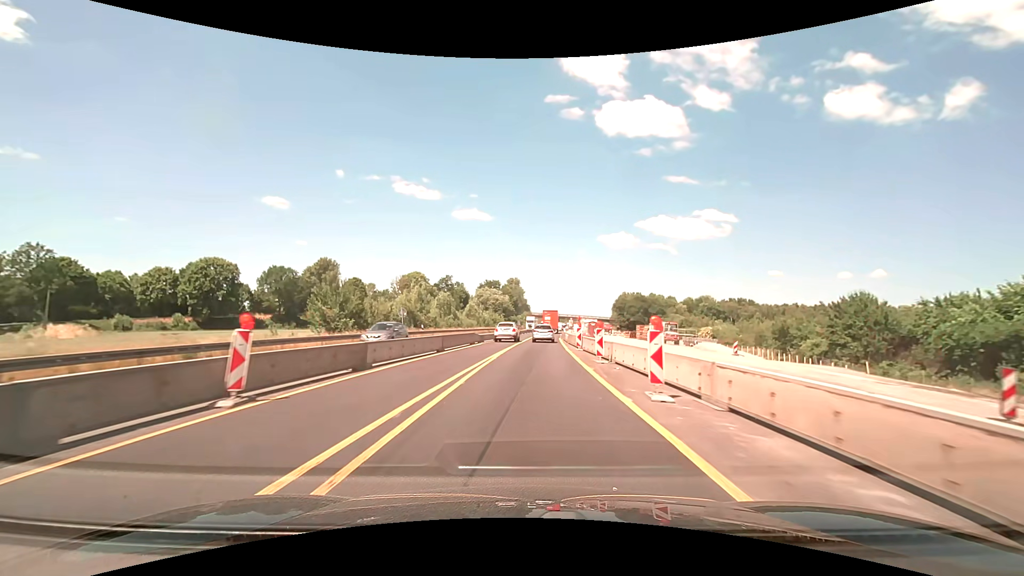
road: motorway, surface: asphalt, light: Day
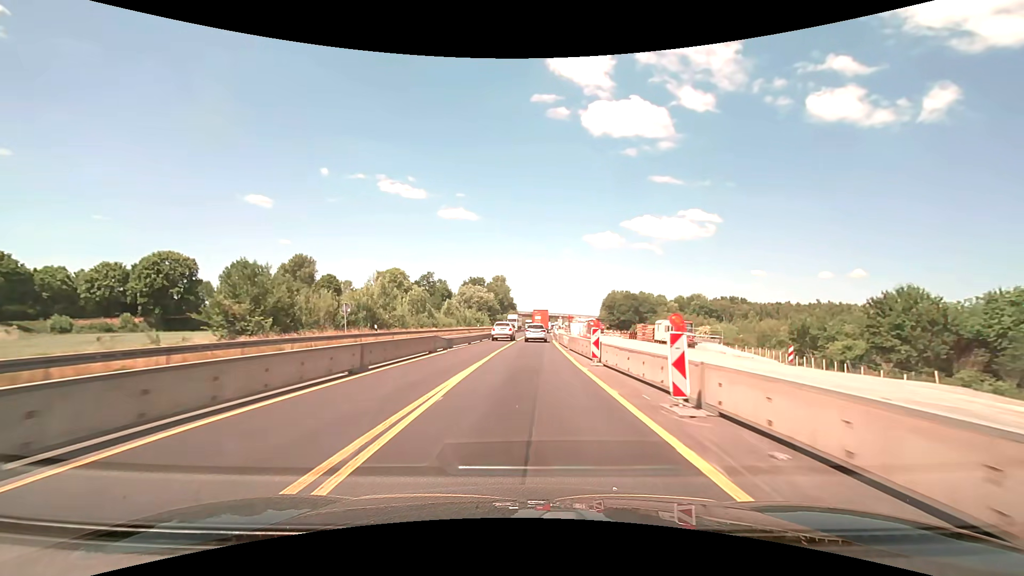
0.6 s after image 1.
(+0.2, +10.8) m; +2°
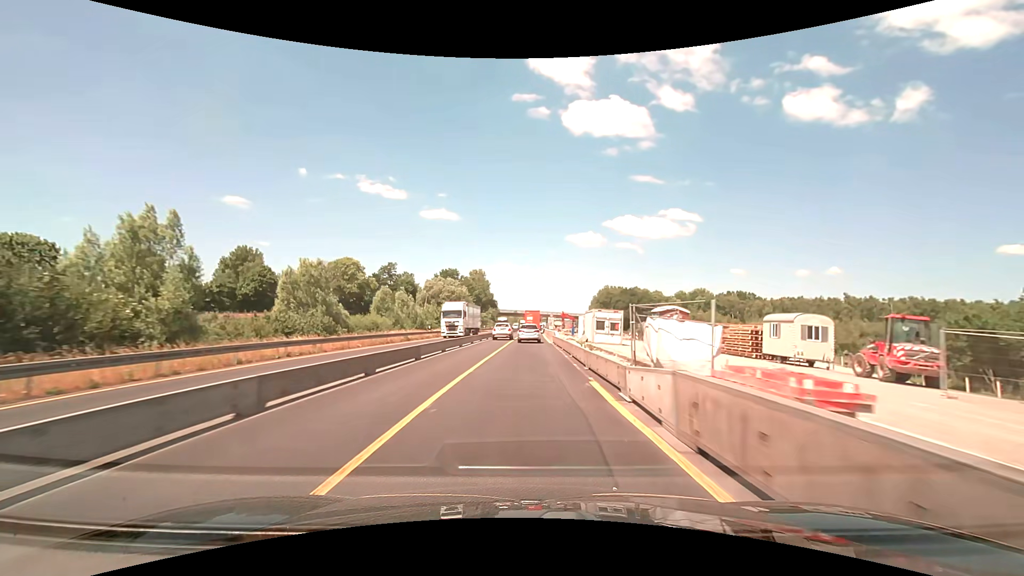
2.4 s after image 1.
(+0.7, +32.5) m; +2°
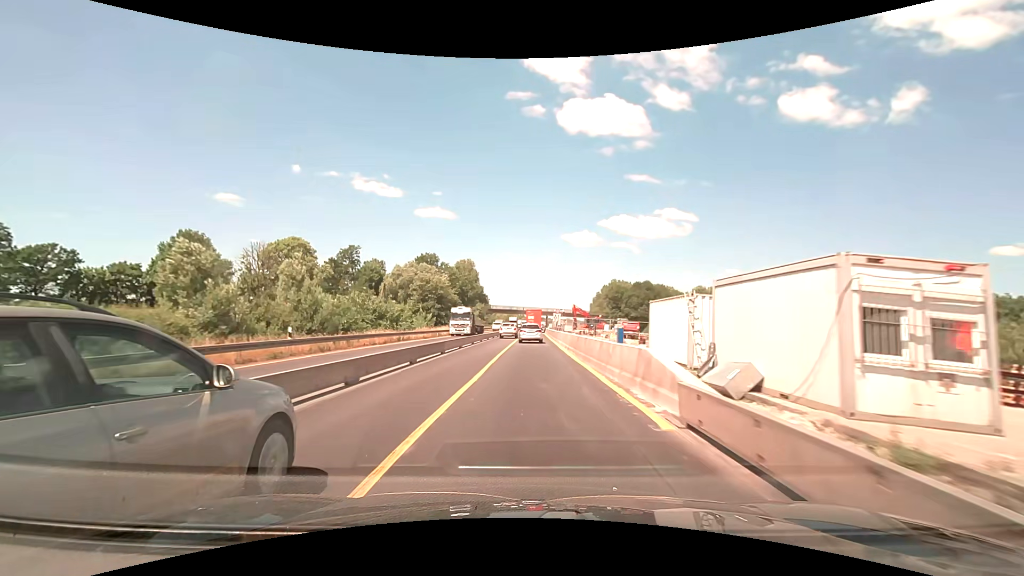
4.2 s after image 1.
(+0.2, +32.4) m; +1°
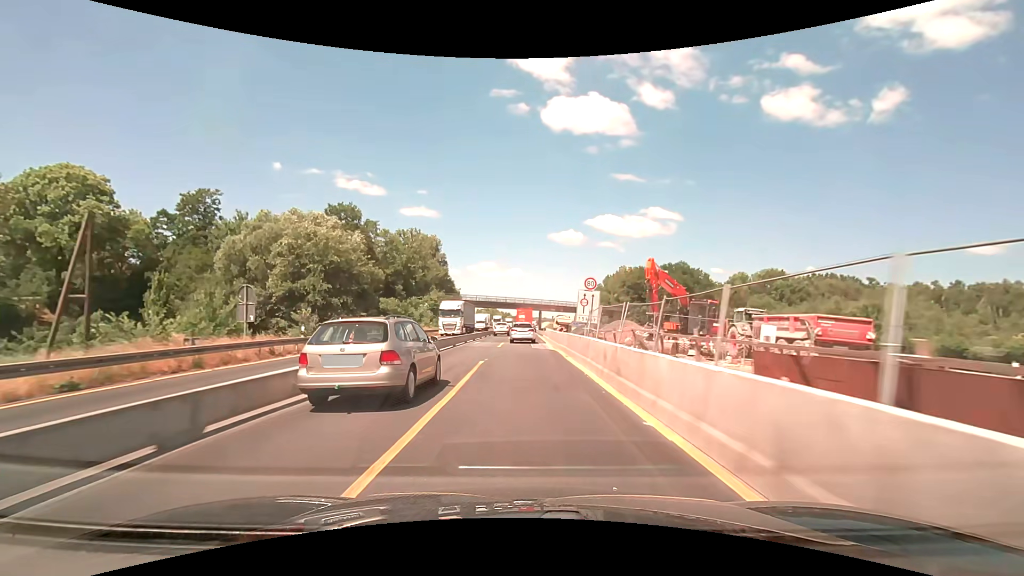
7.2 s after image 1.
(+0.9, +53.3) m; +2°
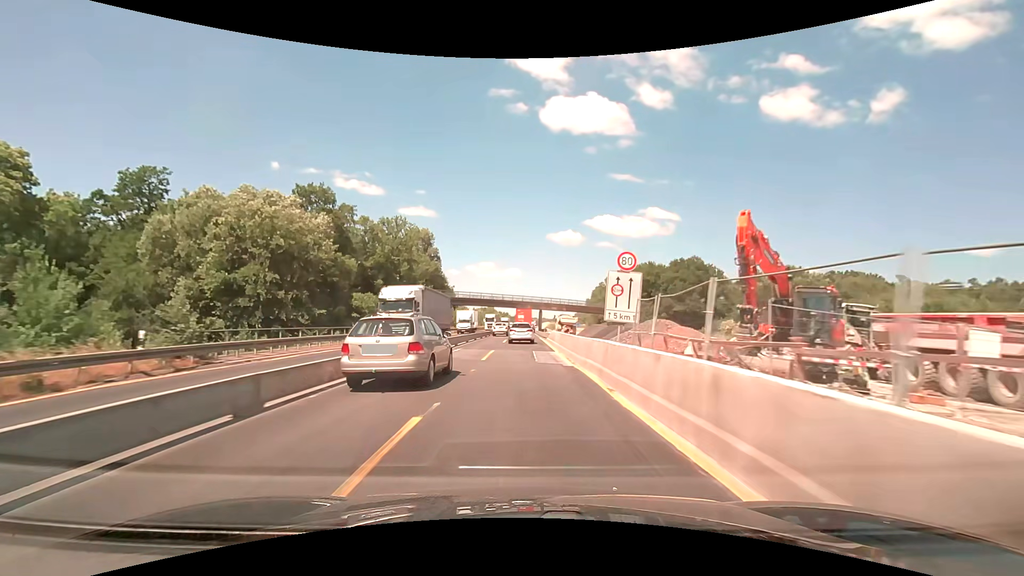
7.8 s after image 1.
(0.0, +10.5) m; 0°
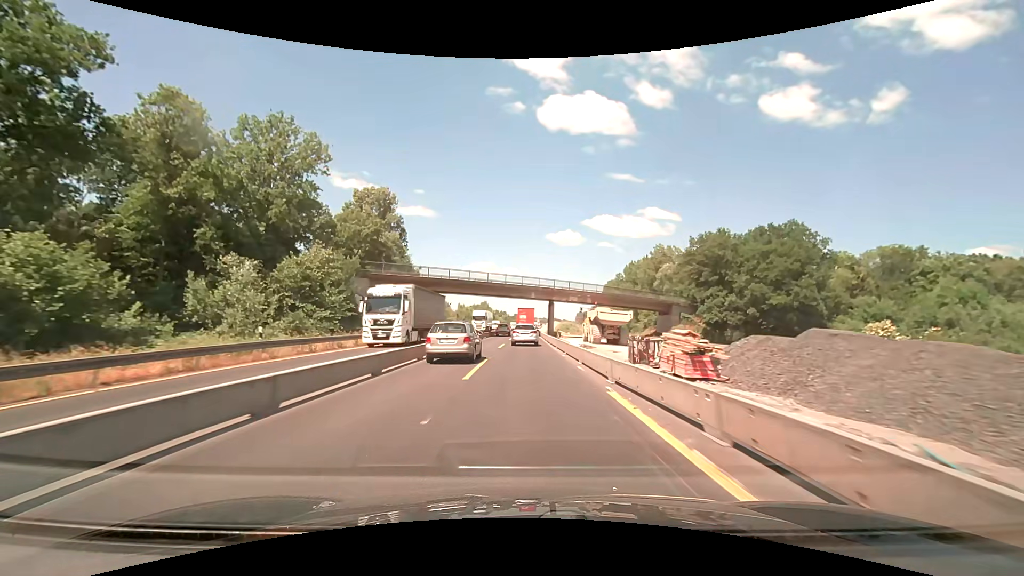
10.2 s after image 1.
(0.0, +41.6) m; 0°
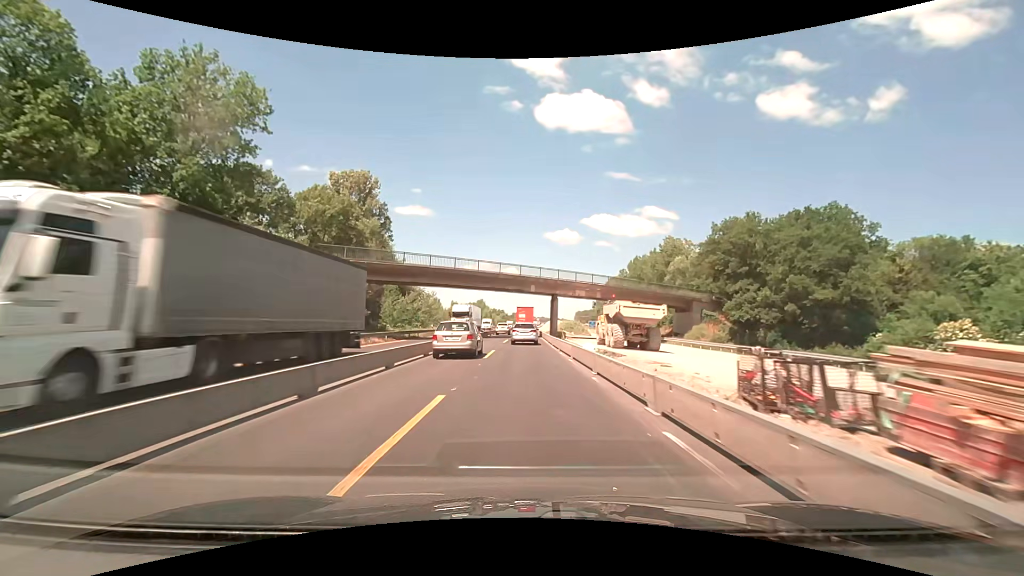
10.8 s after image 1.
(0.0, +10.3) m; 0°
(0, +10) (0, +20) (0, +30) (0, +40) (0, +50) (0, +60) (0, +70) (0, +80) (0, +90) (+1, +100) m
